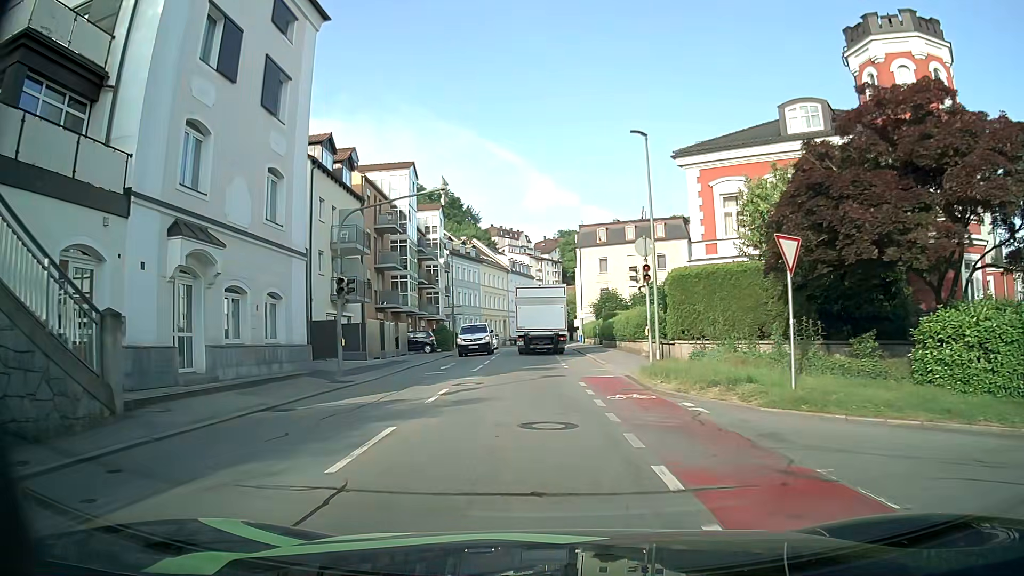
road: tertiary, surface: asphalt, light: Day
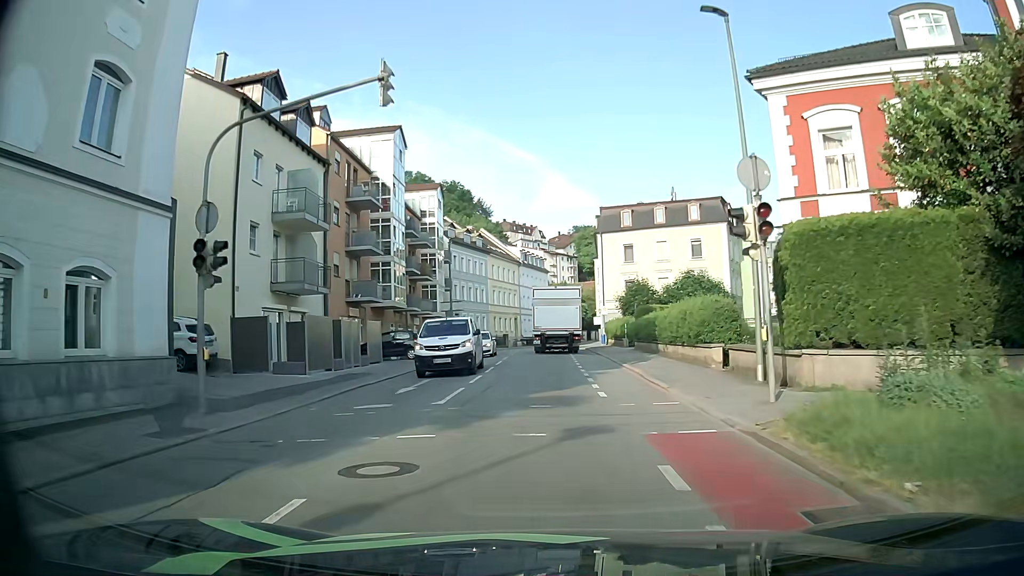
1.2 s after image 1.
(-0.5, +9.9) m; -3°
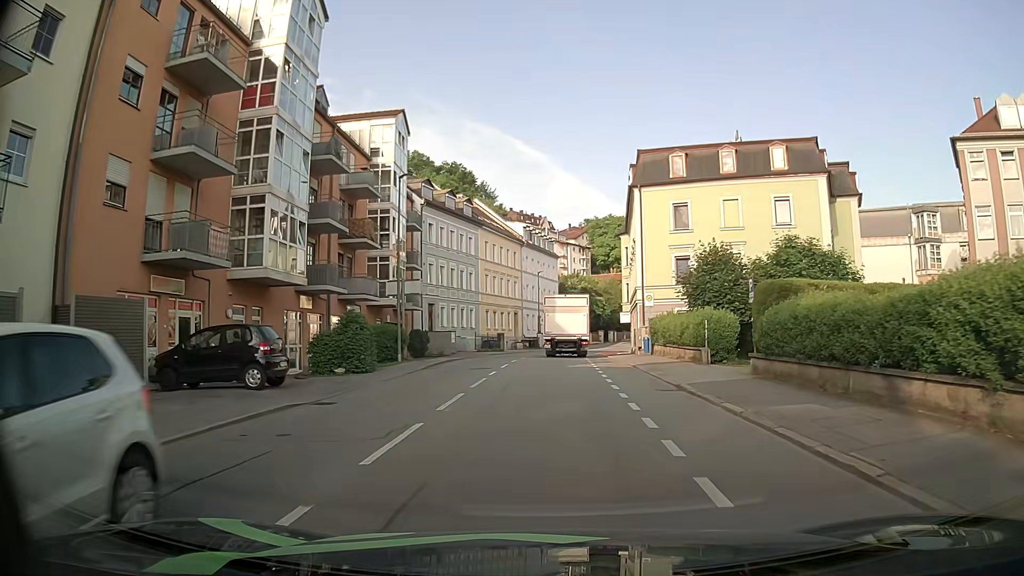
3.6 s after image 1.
(-0.3, +20.3) m; -1°
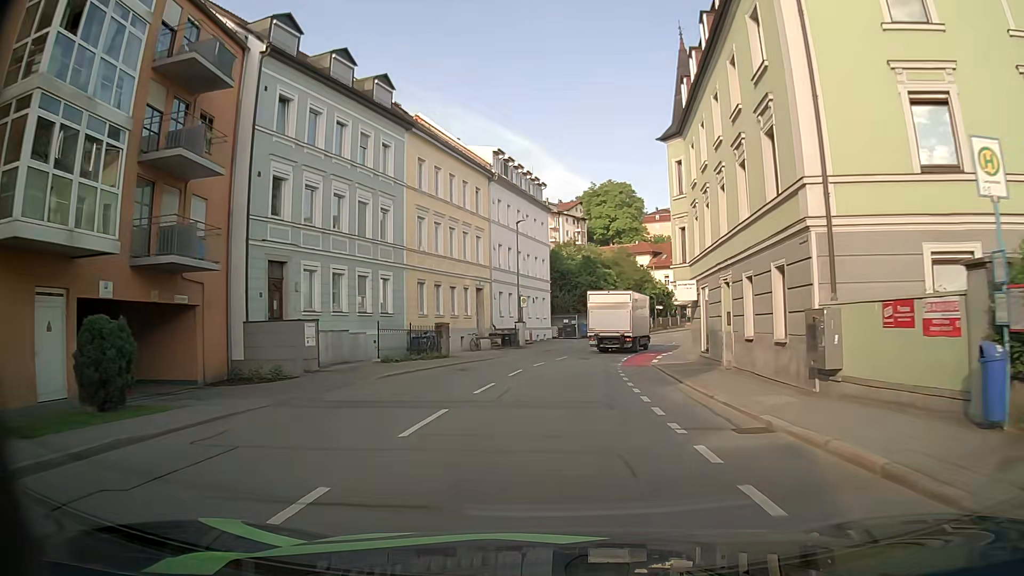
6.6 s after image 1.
(+0.2, +28.5) m; +1°
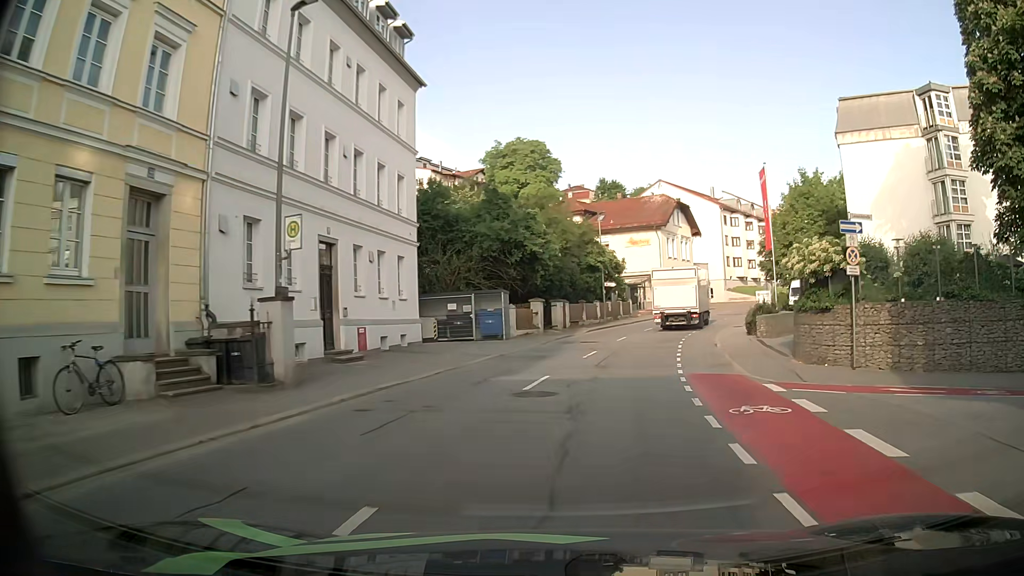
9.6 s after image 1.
(+1.6, +30.2) m; +7°
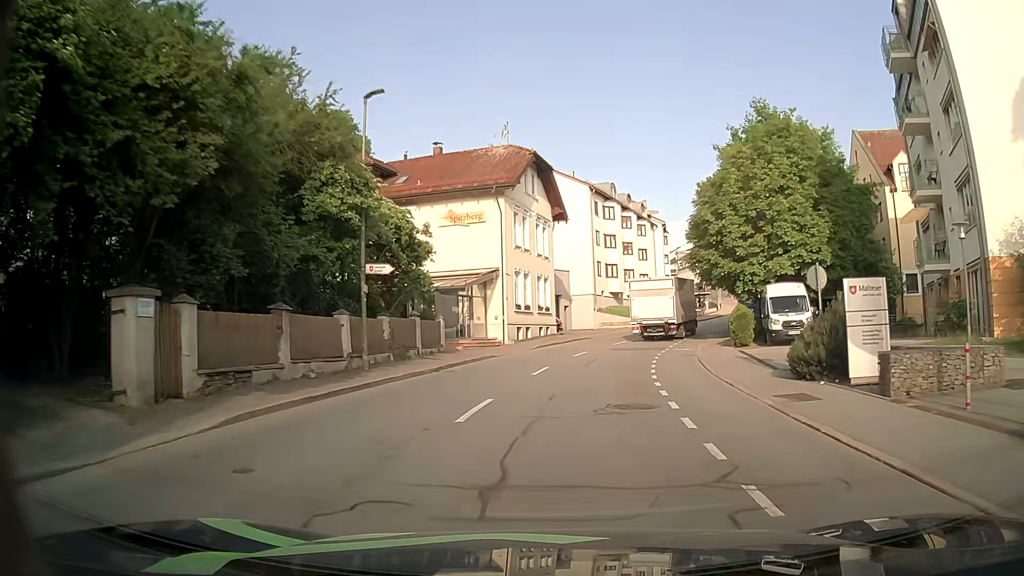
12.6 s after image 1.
(+4.3, +29.6) m; +15°
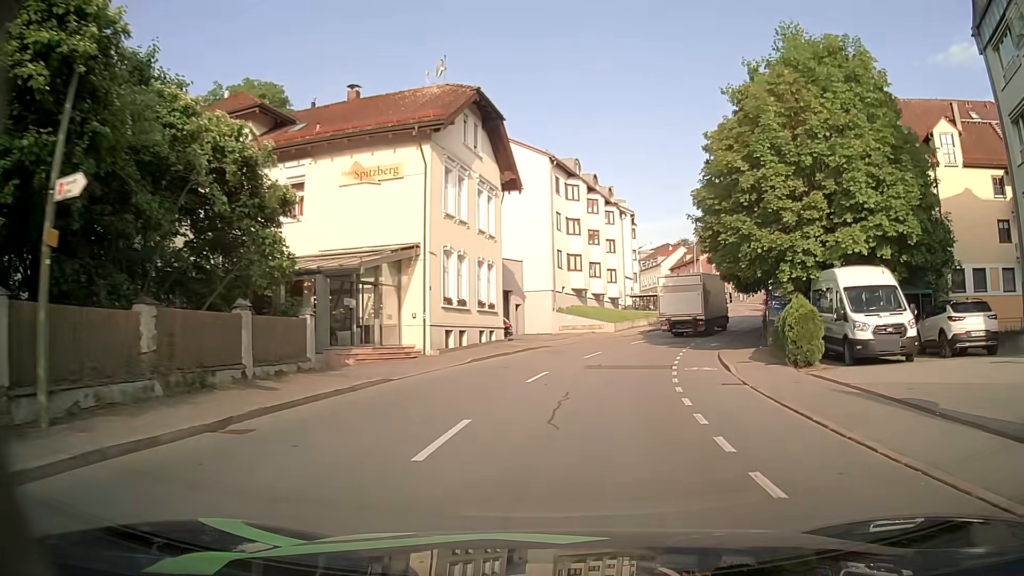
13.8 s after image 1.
(+0.4, +11.6) m; +5°
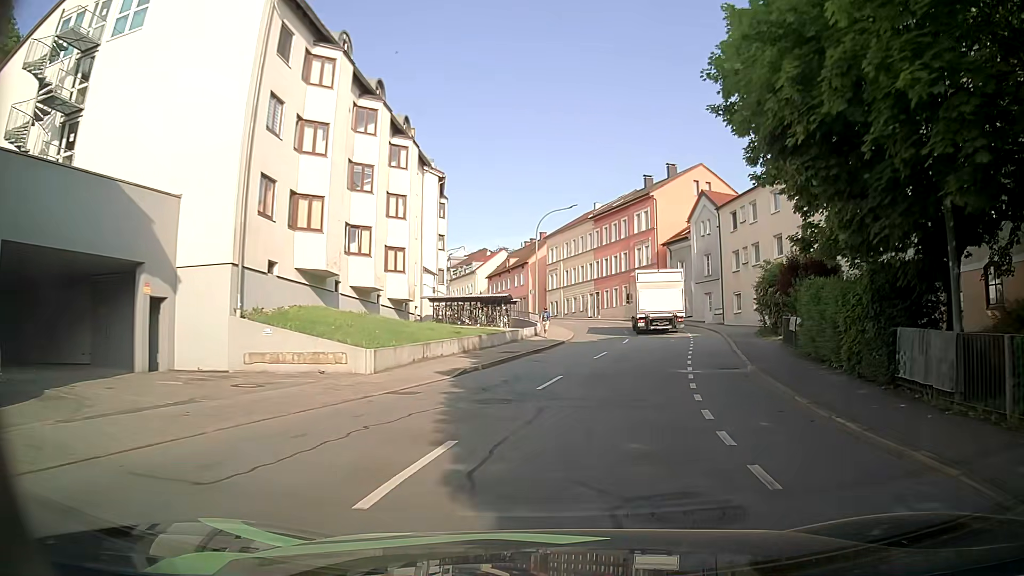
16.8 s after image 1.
(+3.3, +28.2) m; +15°
(+1, +10) (+3, +20) (+5, +30) (+7, +39) (+7, +49) (+6, +59) (+3, +69) (-1, +78) (-4, +88) (-8, +97) m
